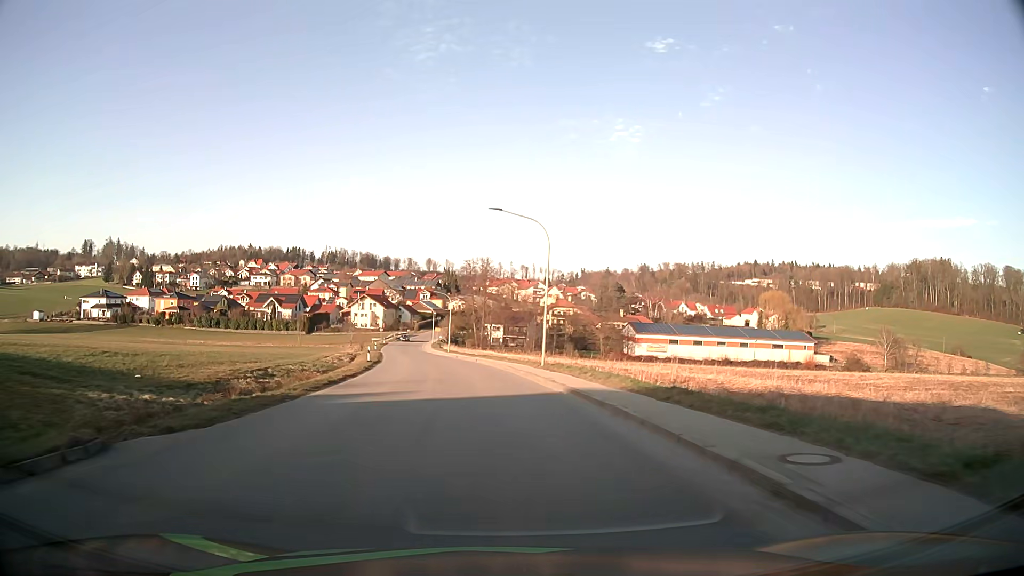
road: tertiary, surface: asphalt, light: Day
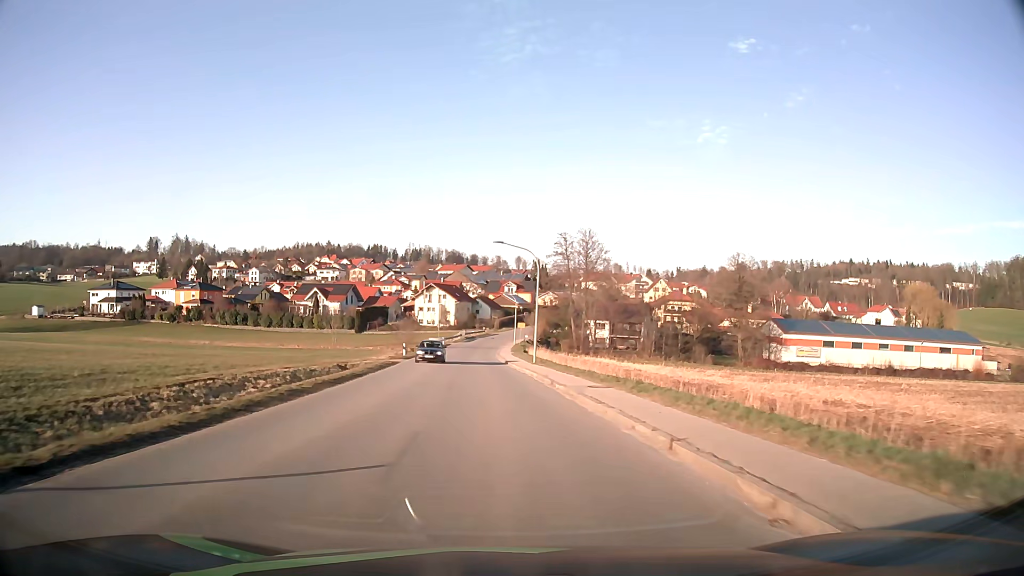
(-2.7, +38.9) m; -8°
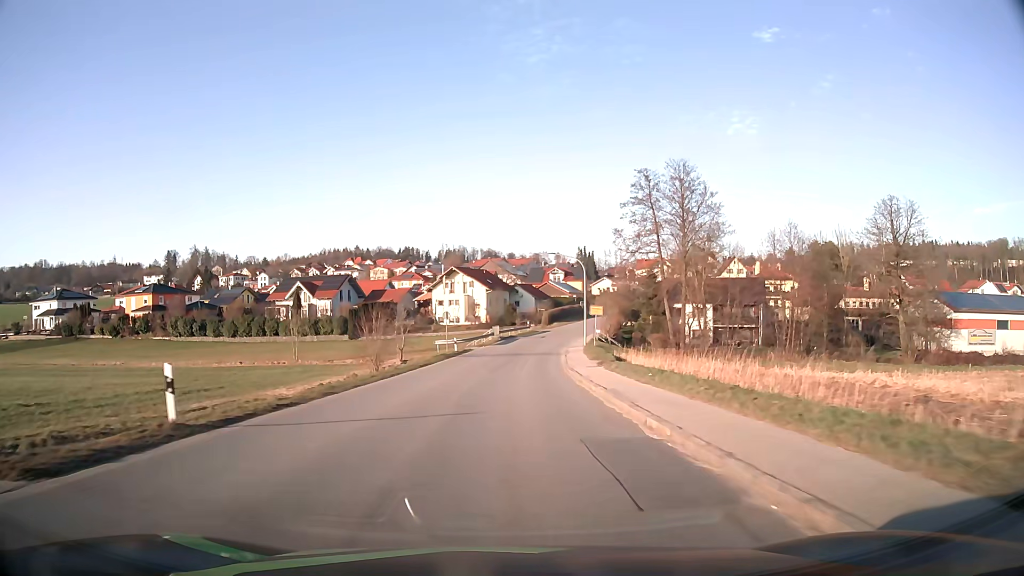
(-1.7, +40.3) m; -4°
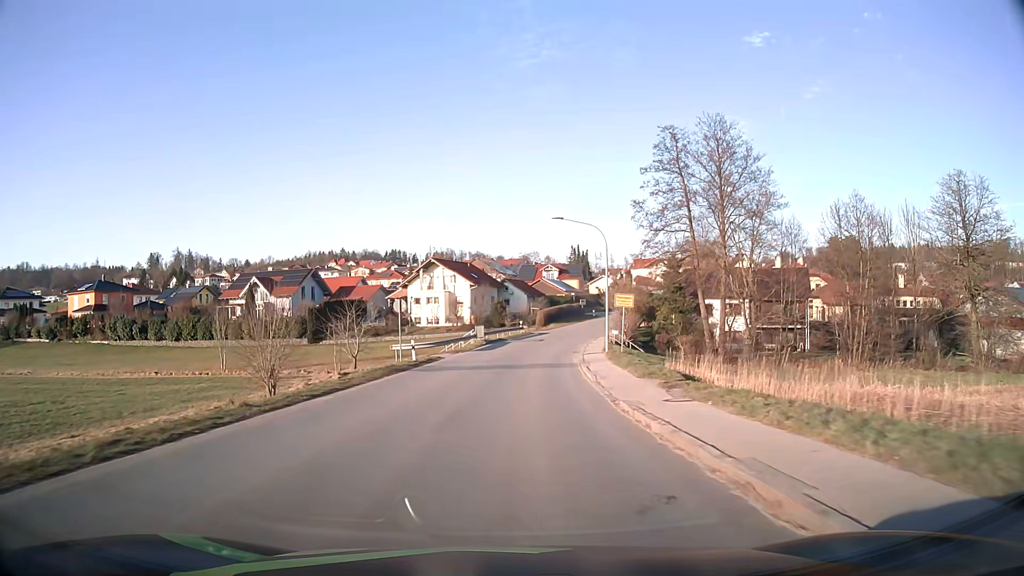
(+0.1, +16.4) m; +1°
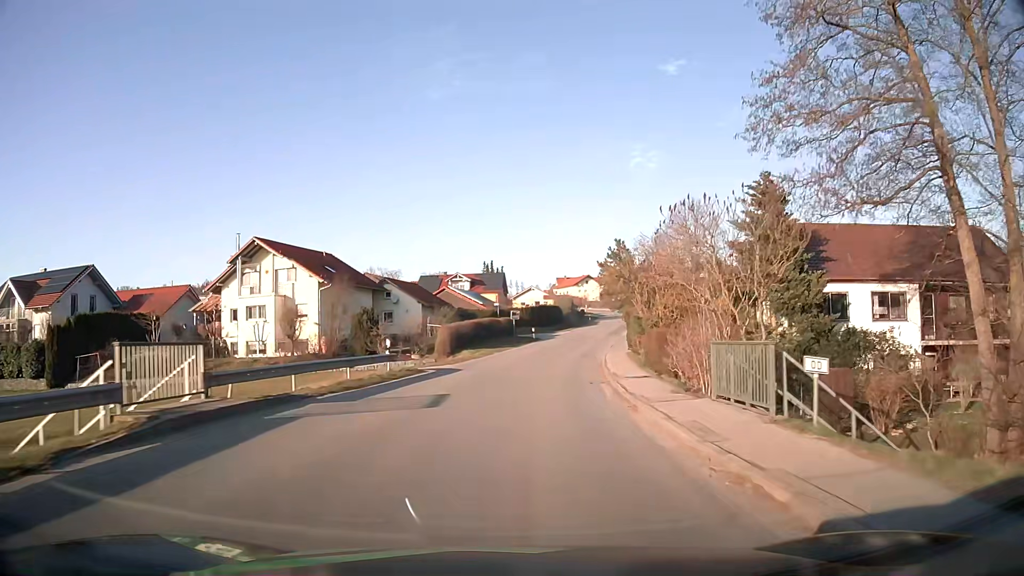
(+2.2, +40.8) m; +8°
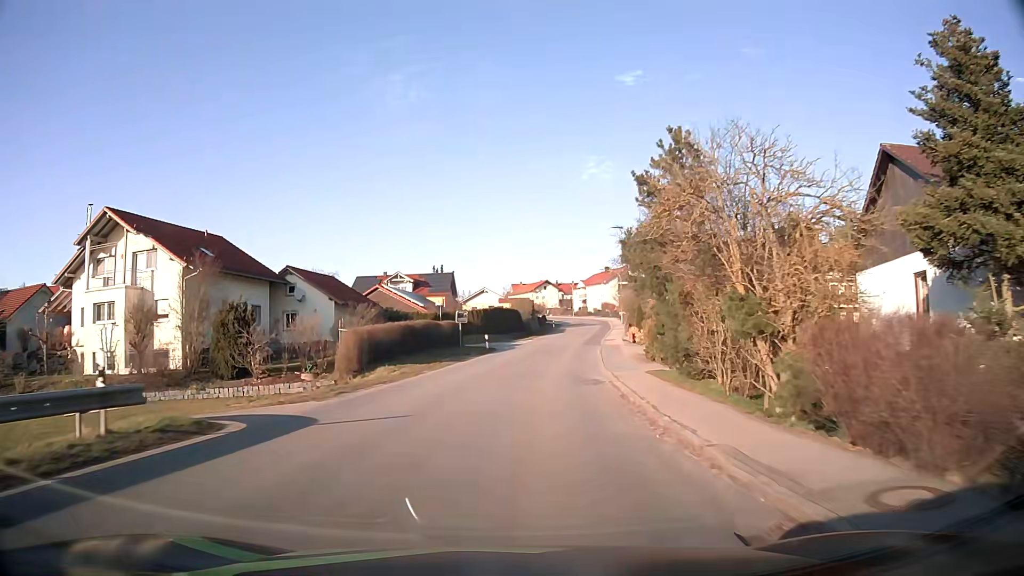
(+0.6, +16.4) m; +4°
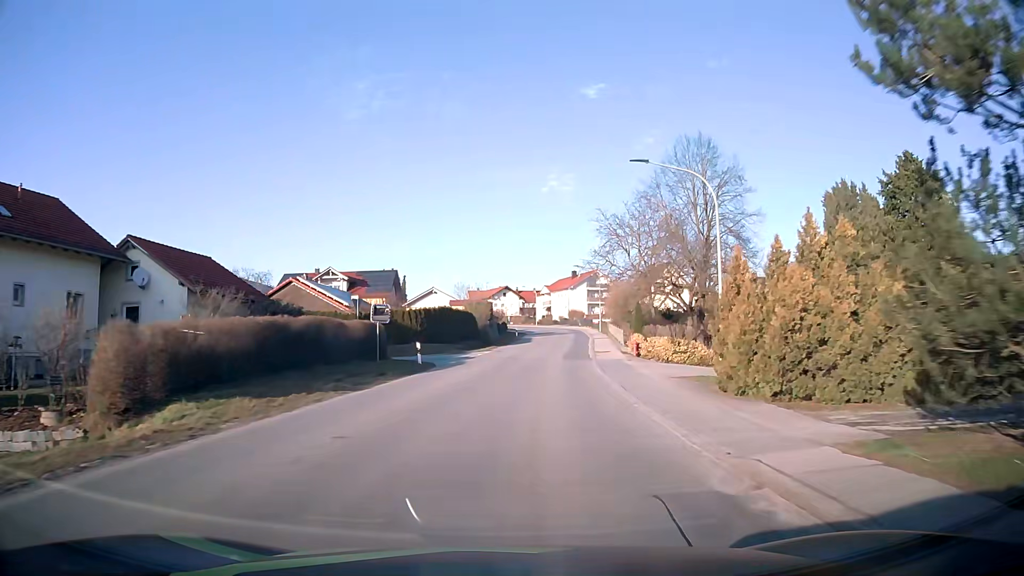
(+0.5, +16.5) m; +3°
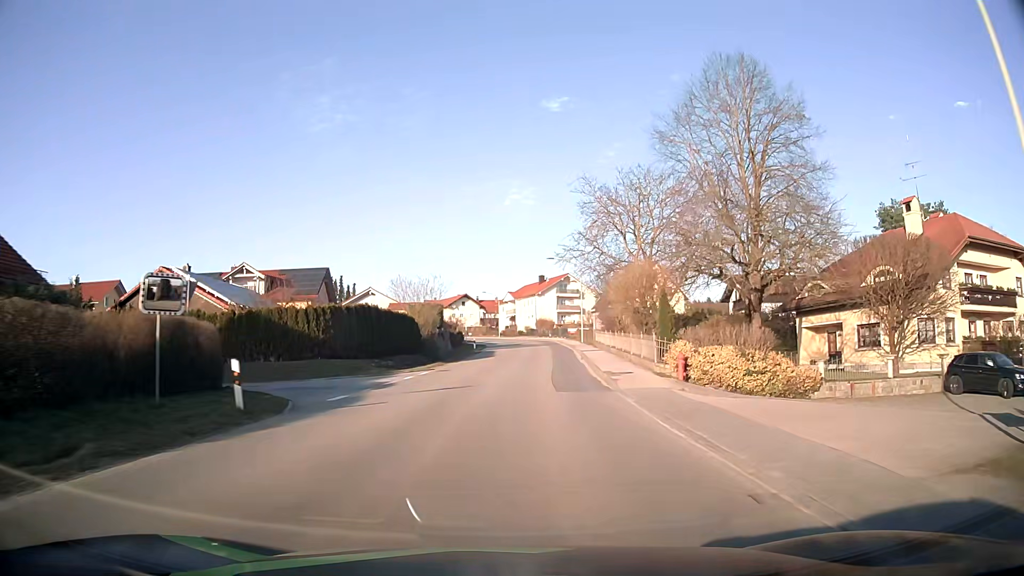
(+0.6, +16.3) m; +4°
(0, +10) (+1, +20) (+1, +30) (+2, +40) (+3, +50) (+3, +60) (+3, +70) (+2, +80) (+1, +90) (-1, +100) m
